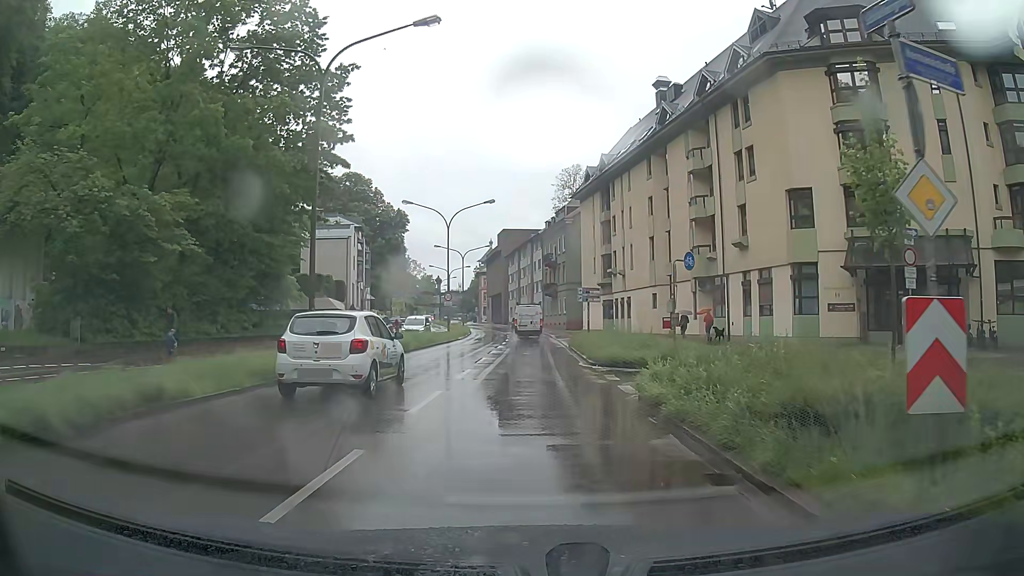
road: primary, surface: asphalt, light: Day
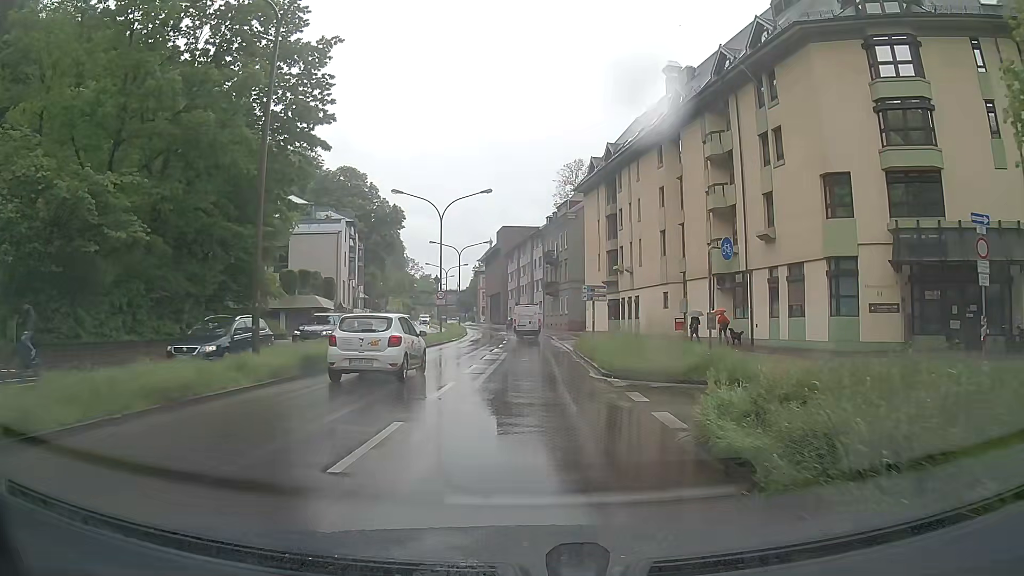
(0.0, +4.0) m; +1°
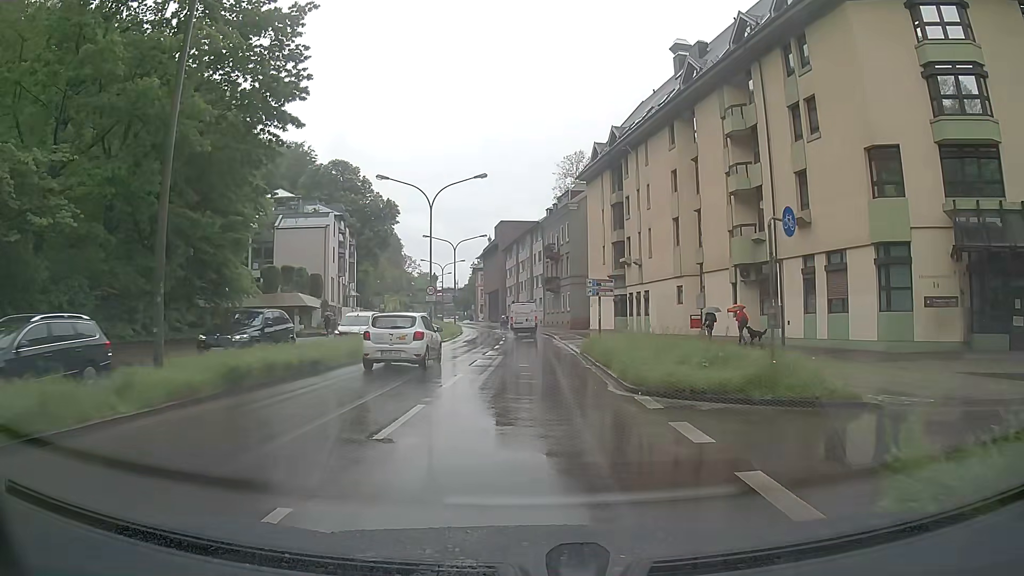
(0.0, +4.1) m; 0°
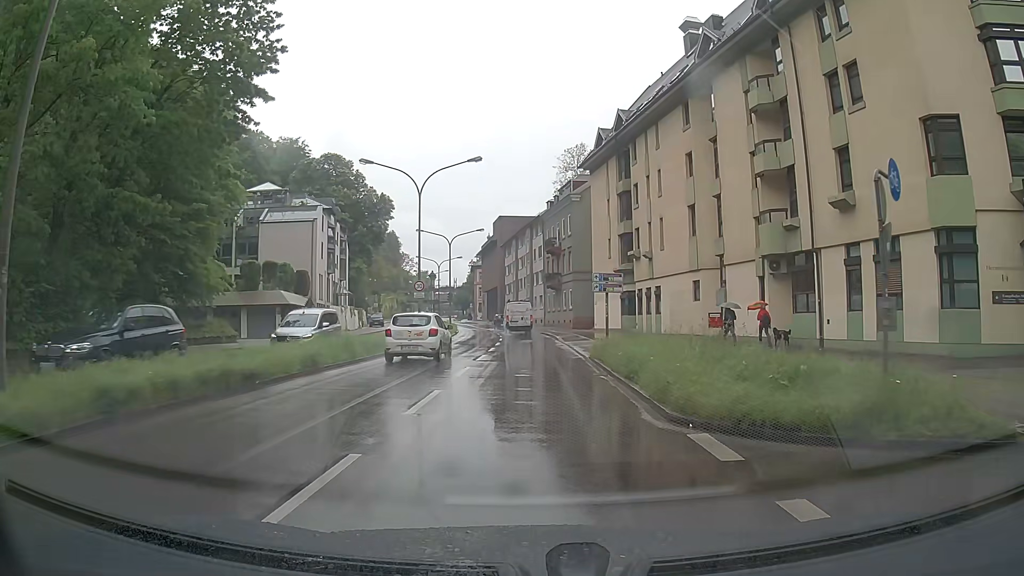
(0.0, +4.1) m; 0°
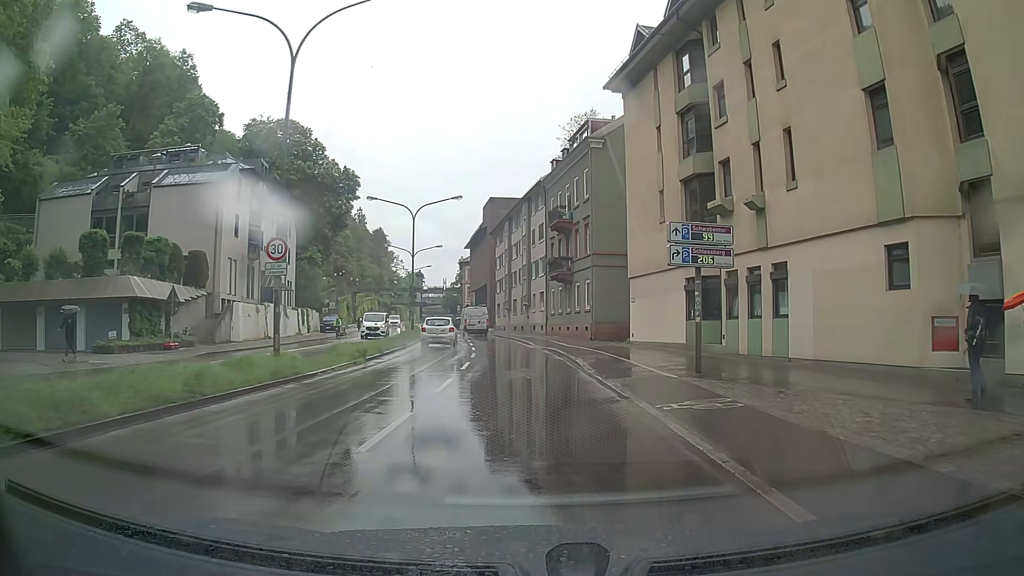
(-0.2, +20.7) m; -1°
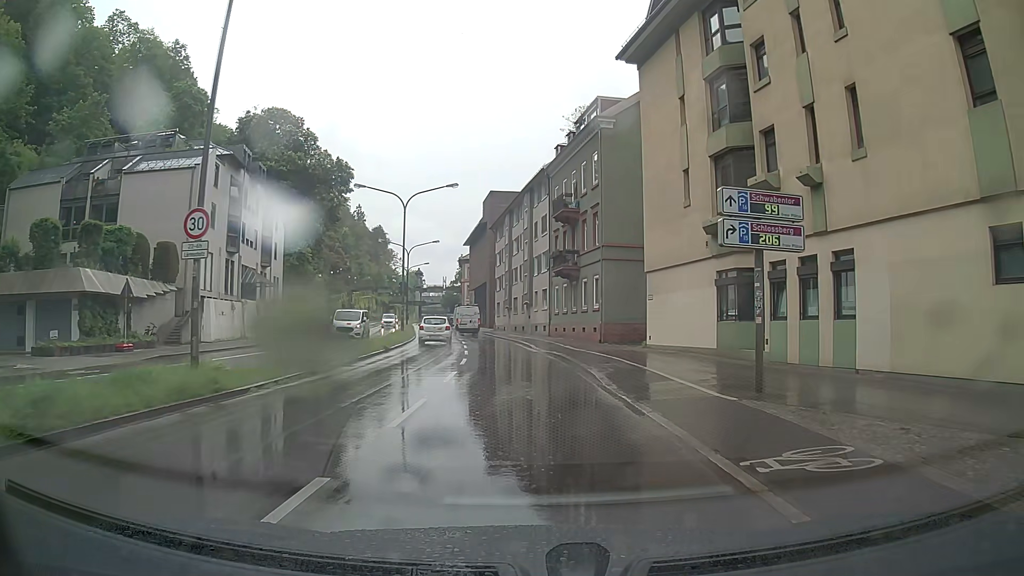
(0.0, +4.4) m; -2°
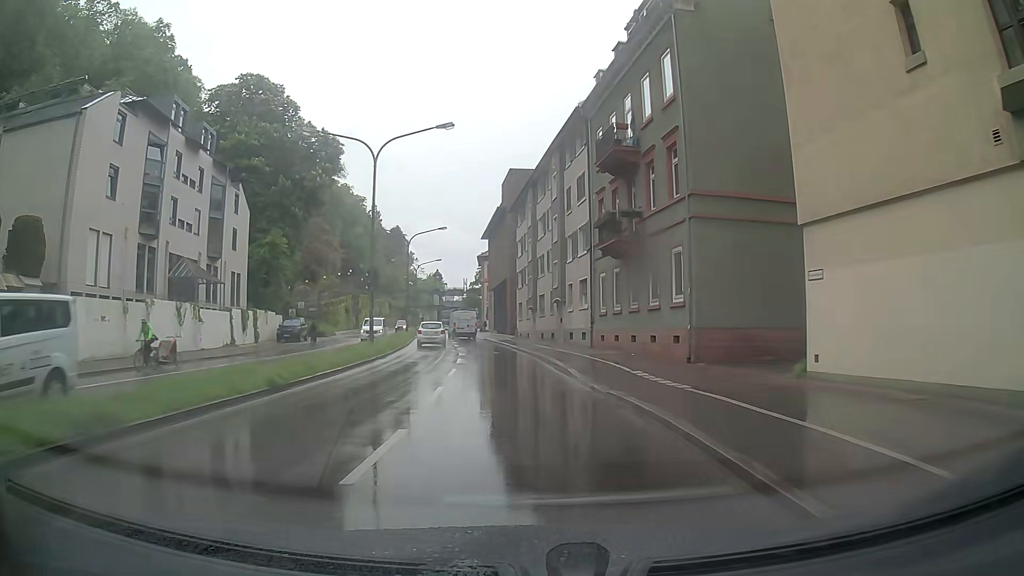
(+0.2, +15.2) m; -2°
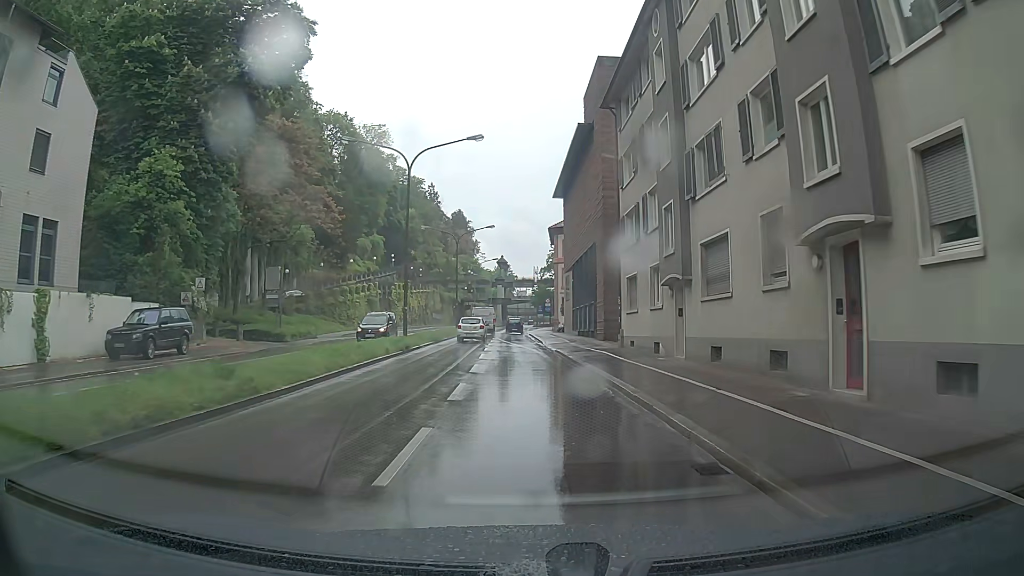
(-0.9, +30.5) m; -4°
(0, +10) (-1, +20) (-1, +30) (-1, +40) (-2, +50) (-2, +60) (-3, +70) (-3, +80) (-3, +90) (-4, +100) m
